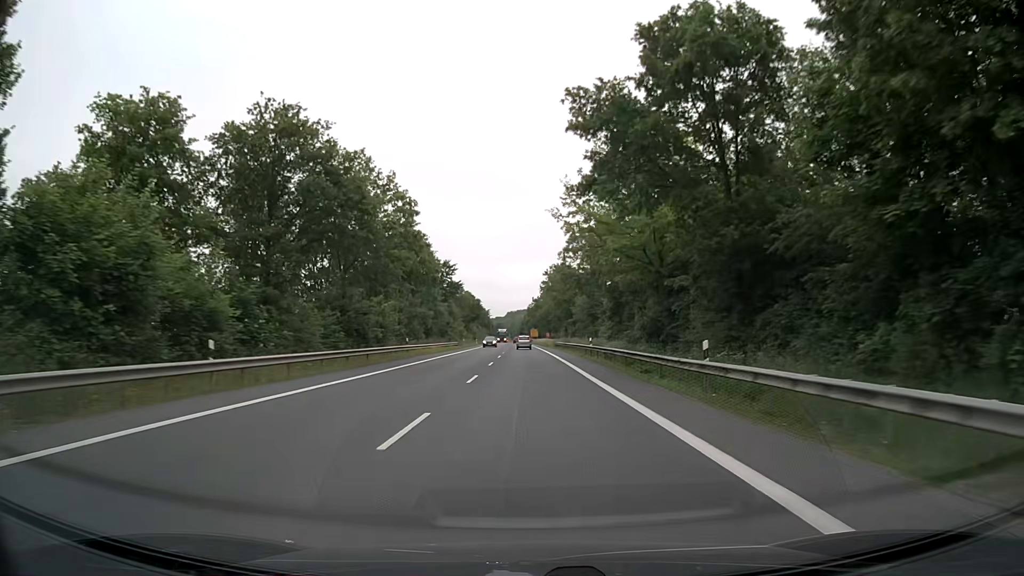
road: primary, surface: asphalt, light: Day
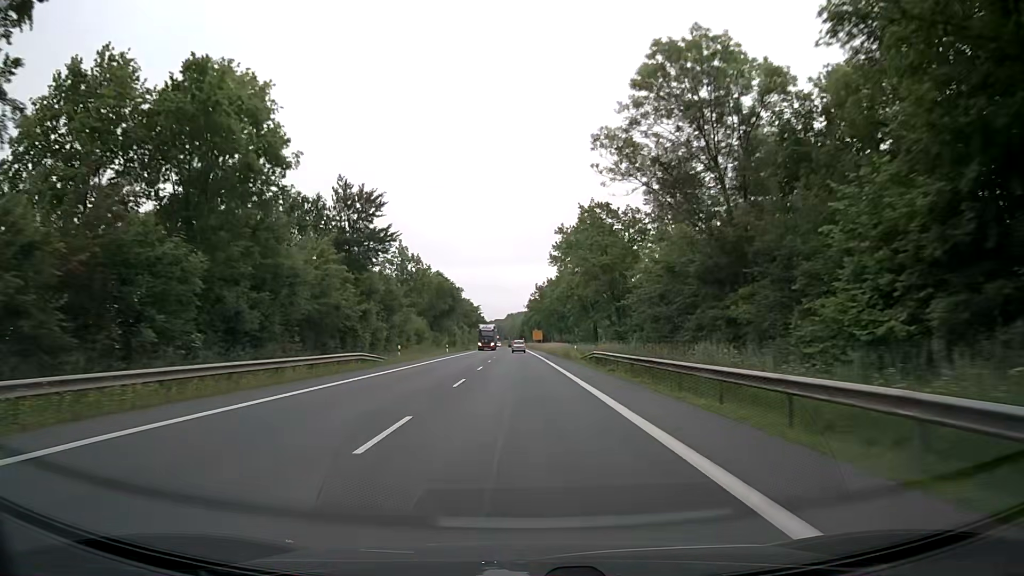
(-0.1, +48.4) m; 0°
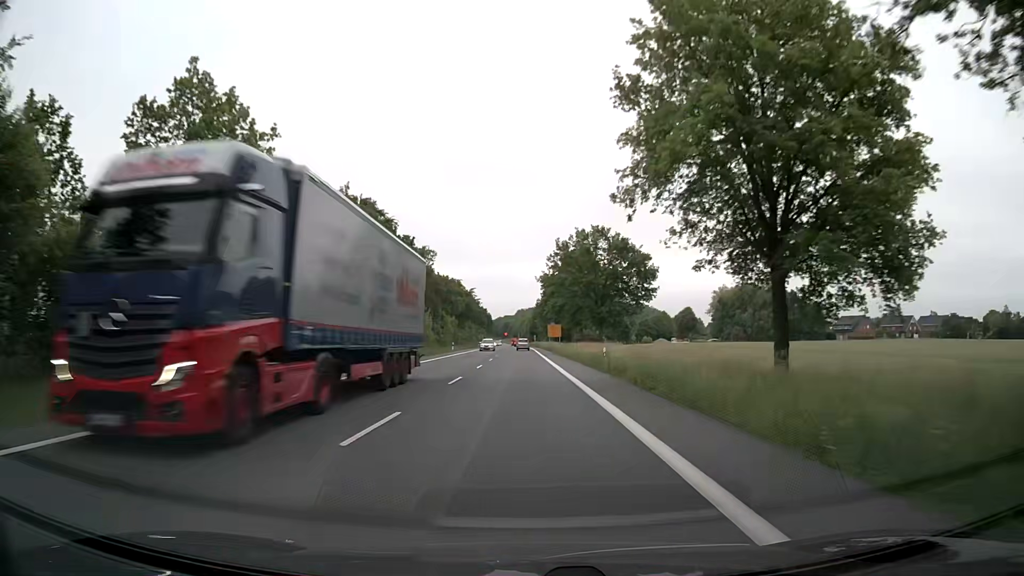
(-0.1, +47.9) m; 0°
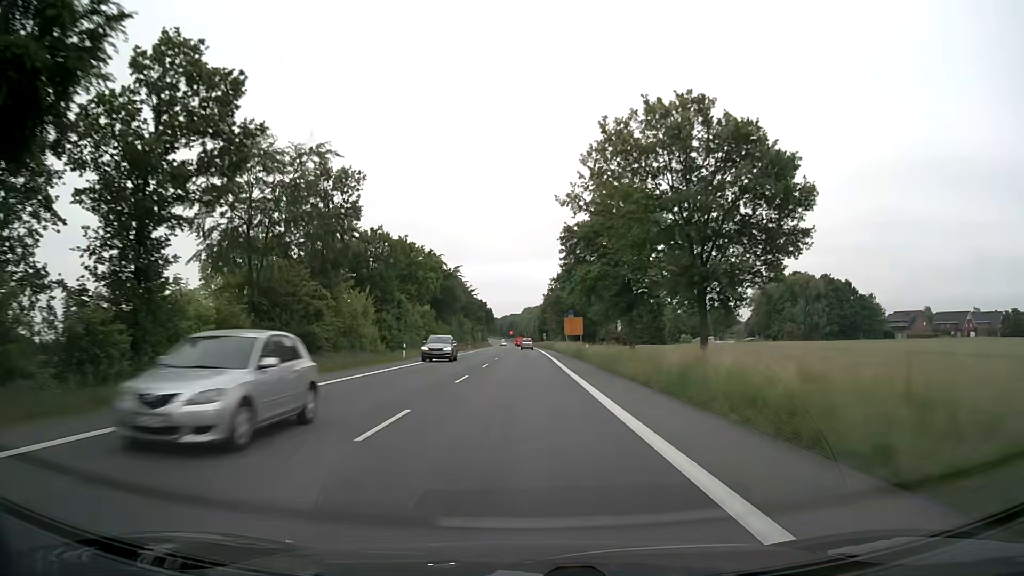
(-0.6, +35.9) m; -1°
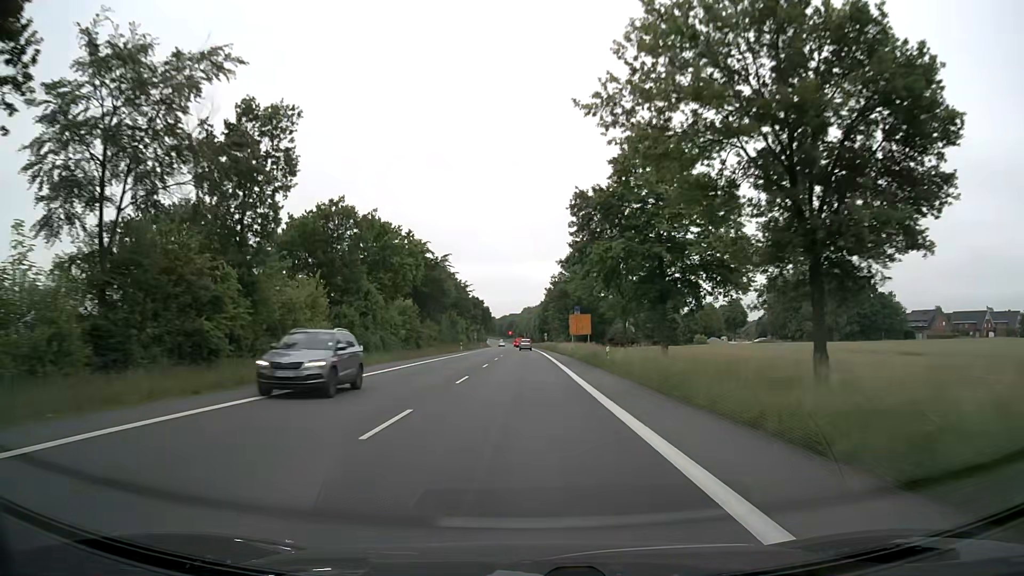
(-0.1, +11.9) m; 0°
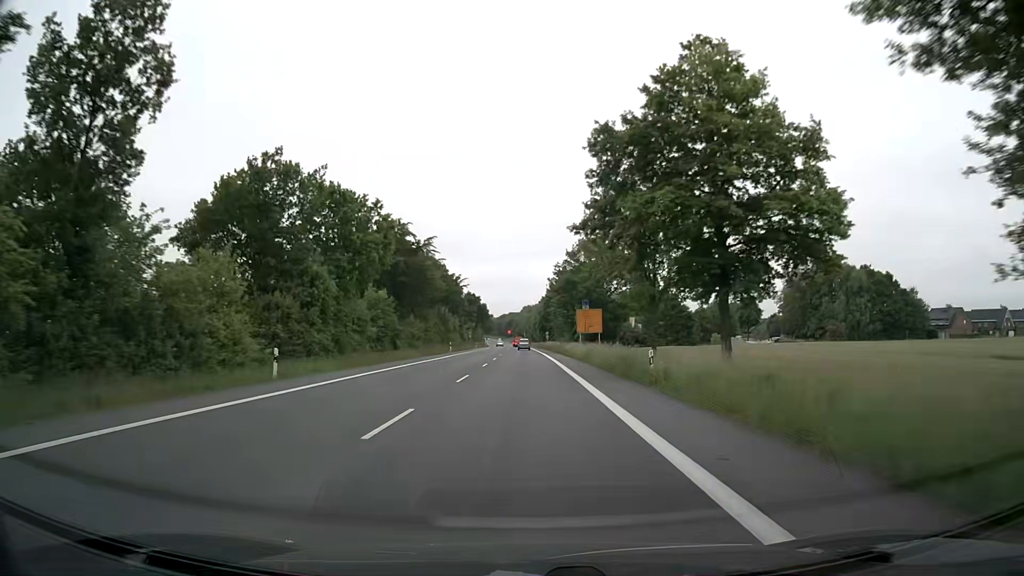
(0.0, +11.9) m; 0°
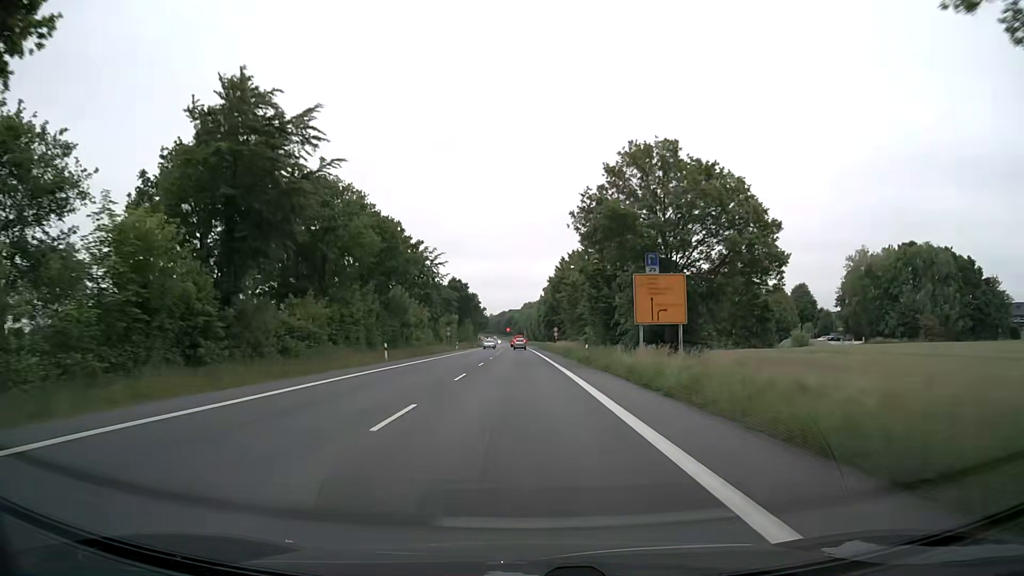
(0.0, +35.4) m; 0°
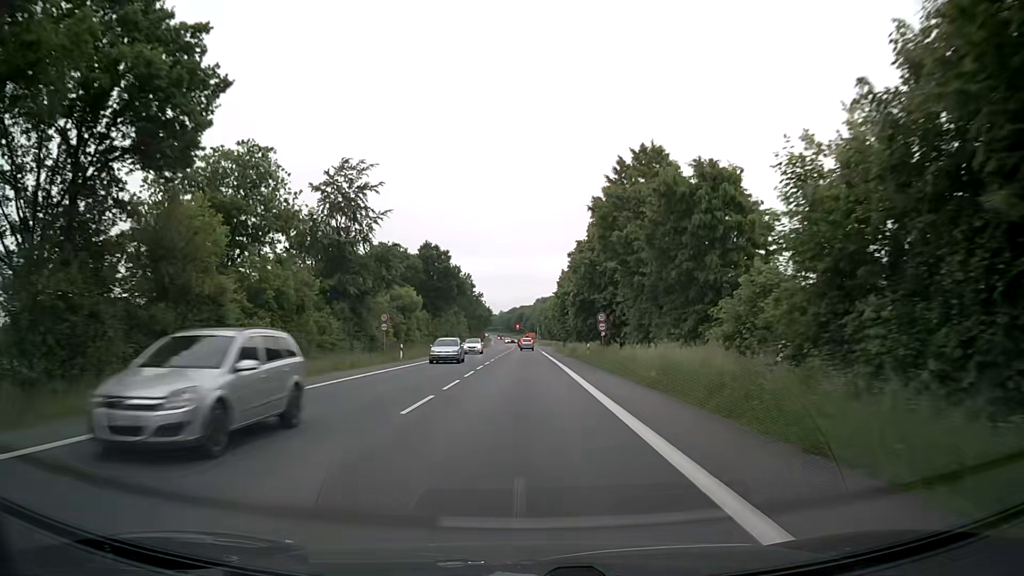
(-0.1, +45.9) m; -1°
(0, +10) (0, +20) (0, +30) (0, +40) (0, +50) (0, +60) (0, +70) (0, +80) (+1, +90) (+1, +100) m
